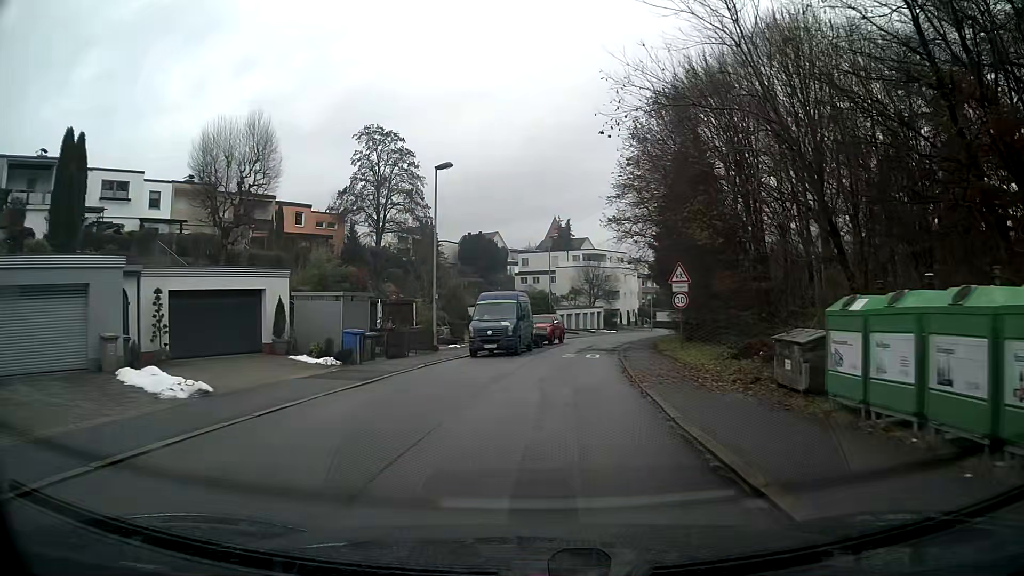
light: Day
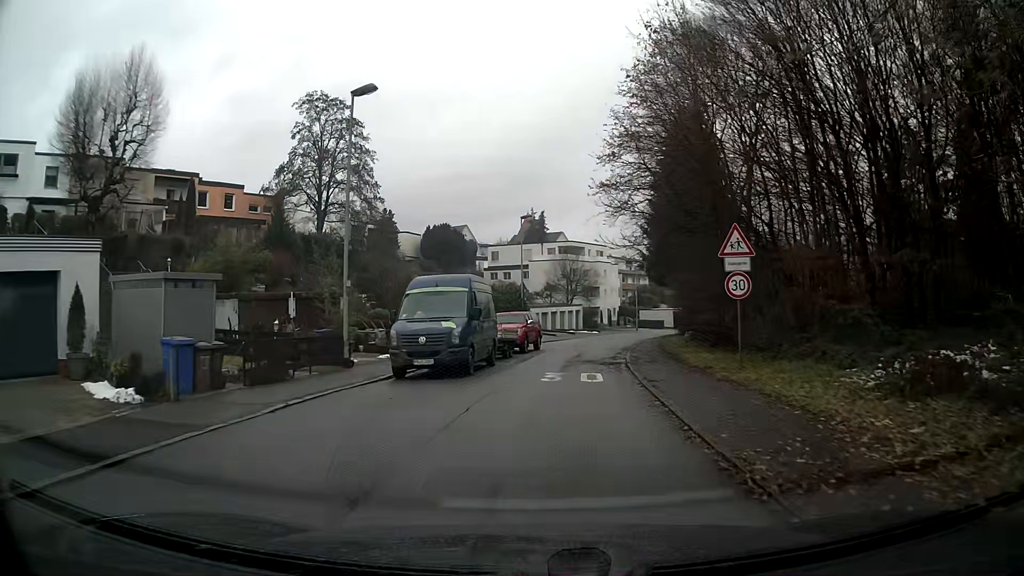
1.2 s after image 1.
(+0.2, +10.0) m; +3°
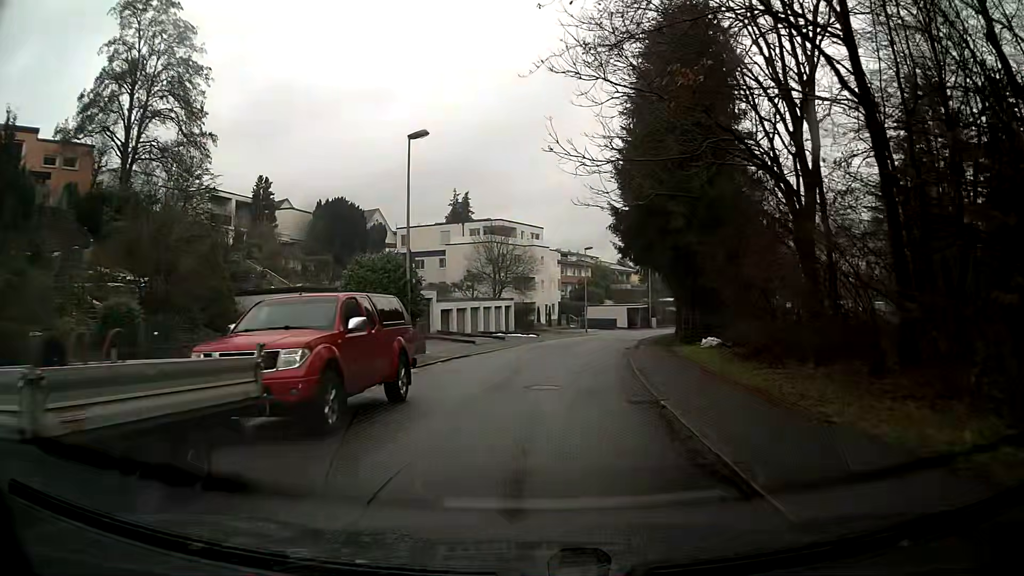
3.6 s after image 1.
(+1.0, +20.0) m; +6°
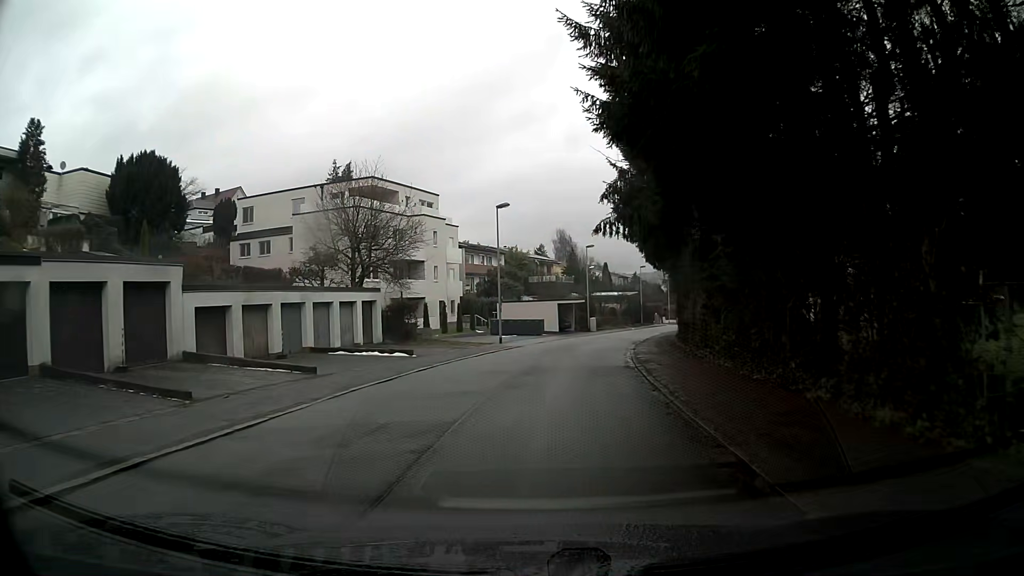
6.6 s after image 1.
(+1.3, +24.5) m; +7°
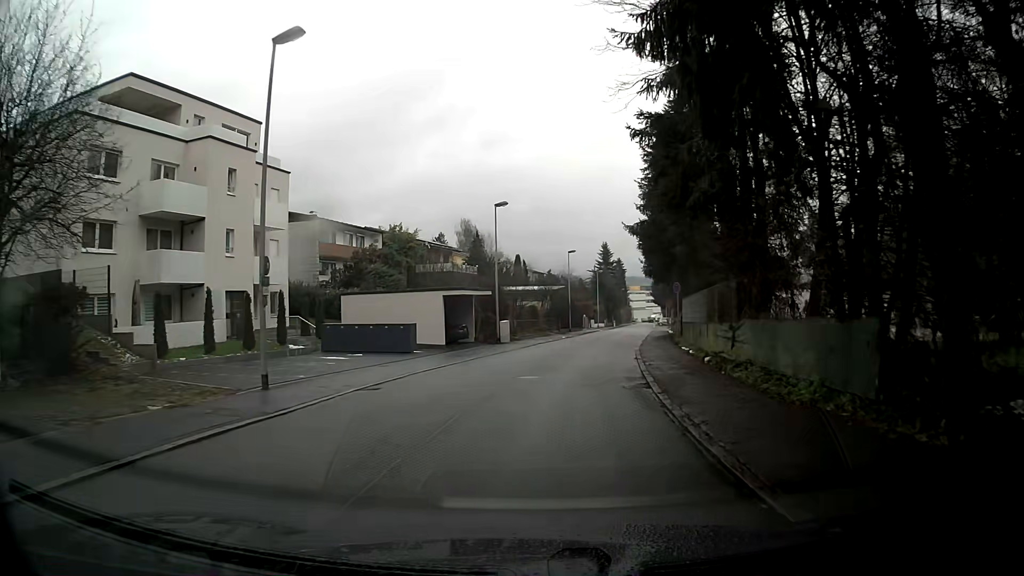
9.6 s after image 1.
(+1.9, +24.6) m; +8°
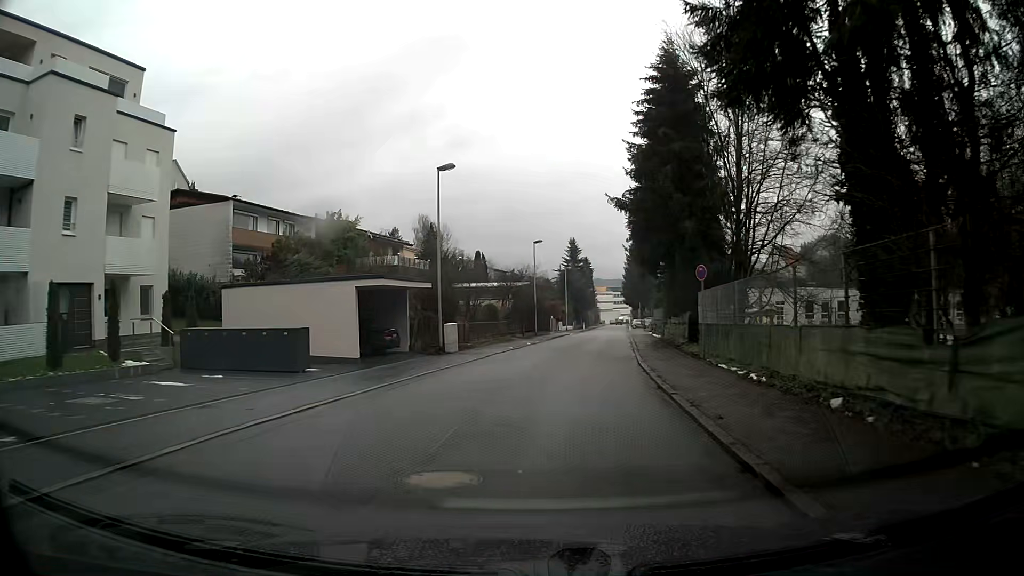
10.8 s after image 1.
(+0.4, +10.0) m; +4°
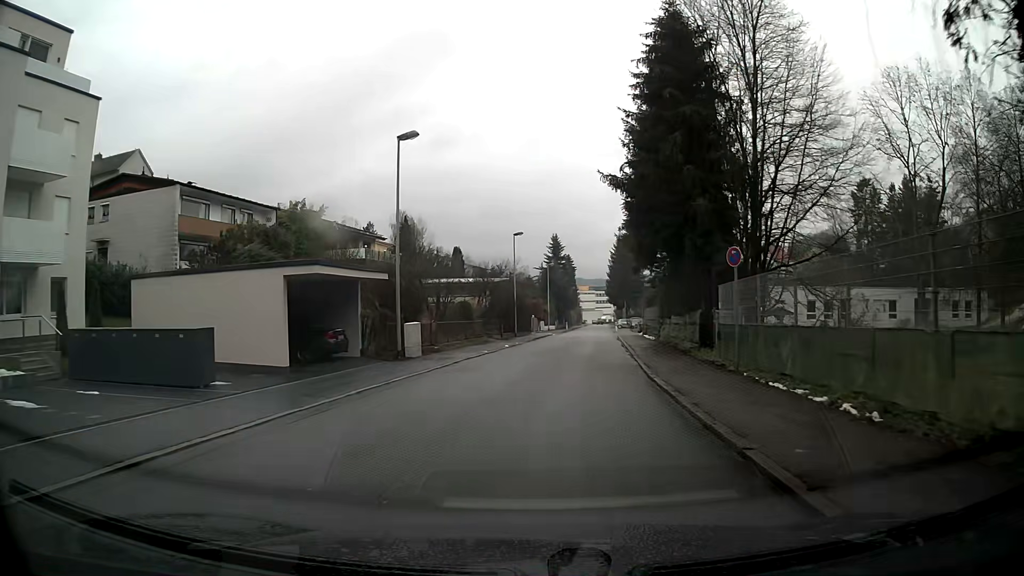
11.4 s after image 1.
(+0.1, +5.0) m; +1°
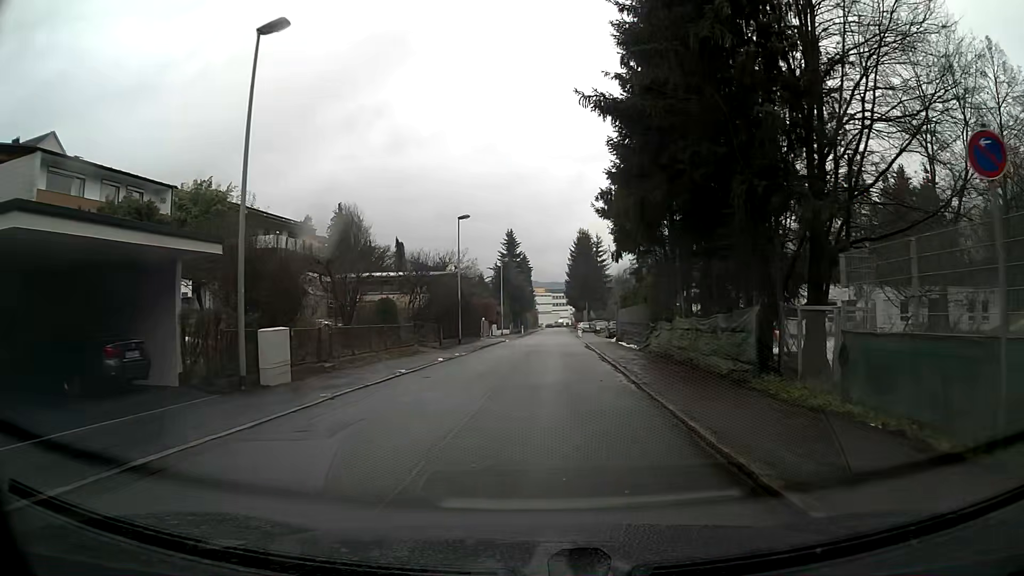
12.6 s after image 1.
(+0.4, +10.1) m; +4°
